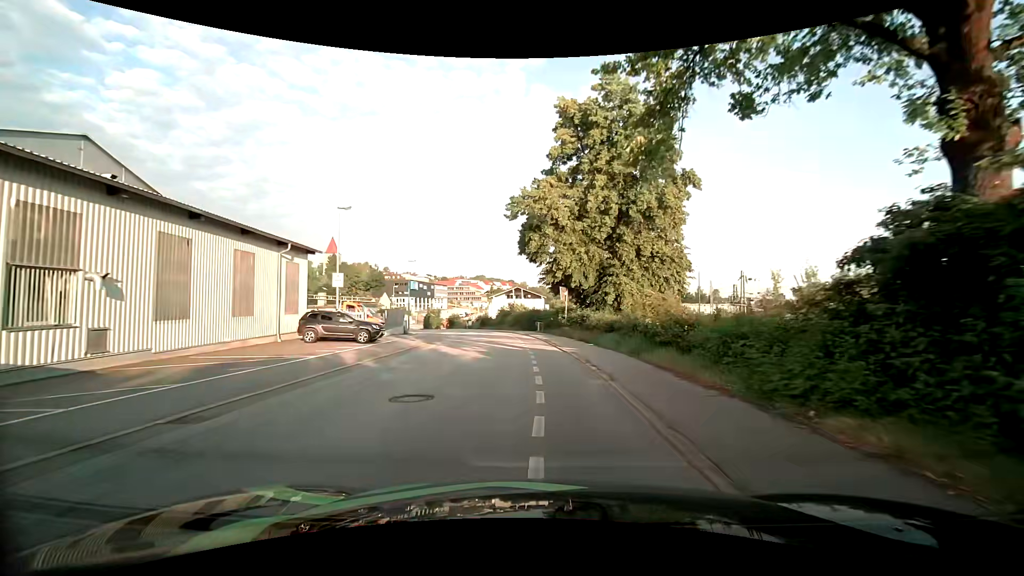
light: Day
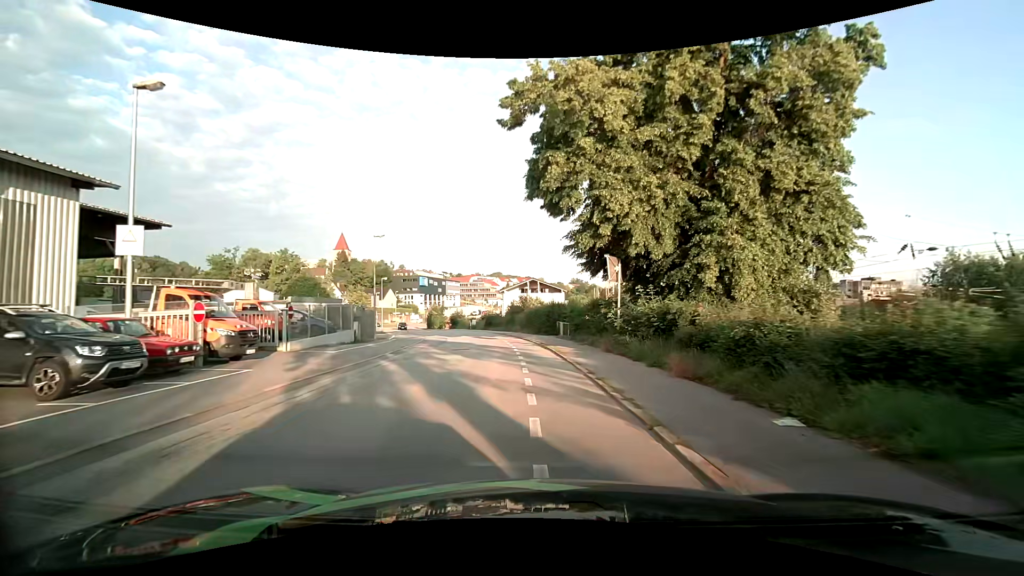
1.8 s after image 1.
(-0.3, +16.6) m; -2°
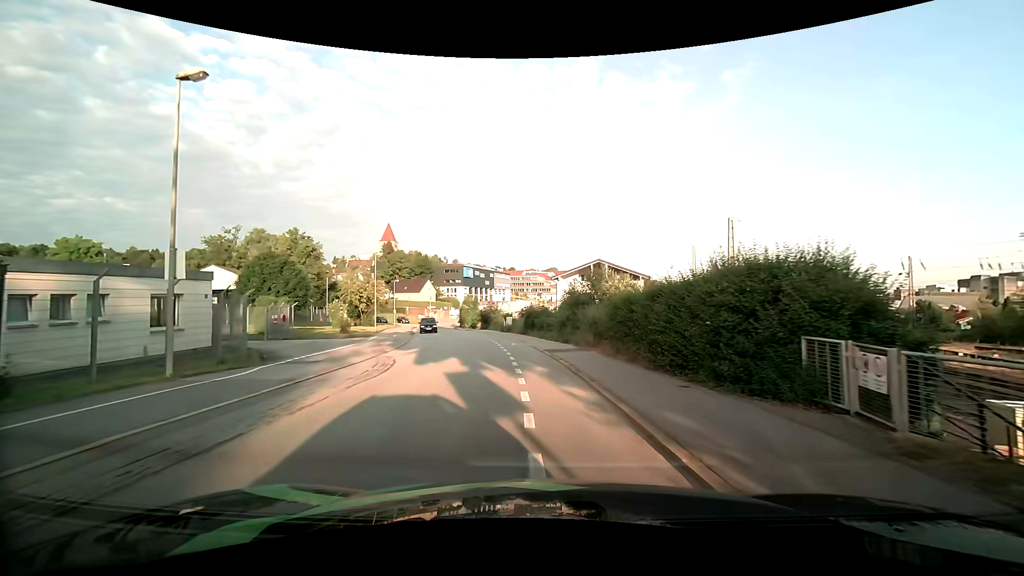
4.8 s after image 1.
(-1.4, +26.1) m; -6°
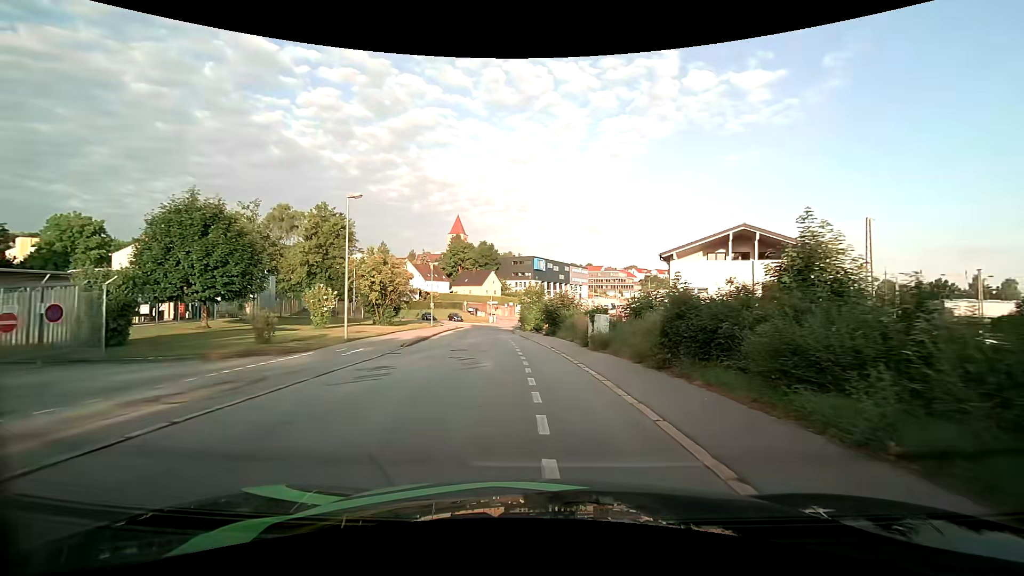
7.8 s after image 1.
(-1.8, +24.7) m; -8°
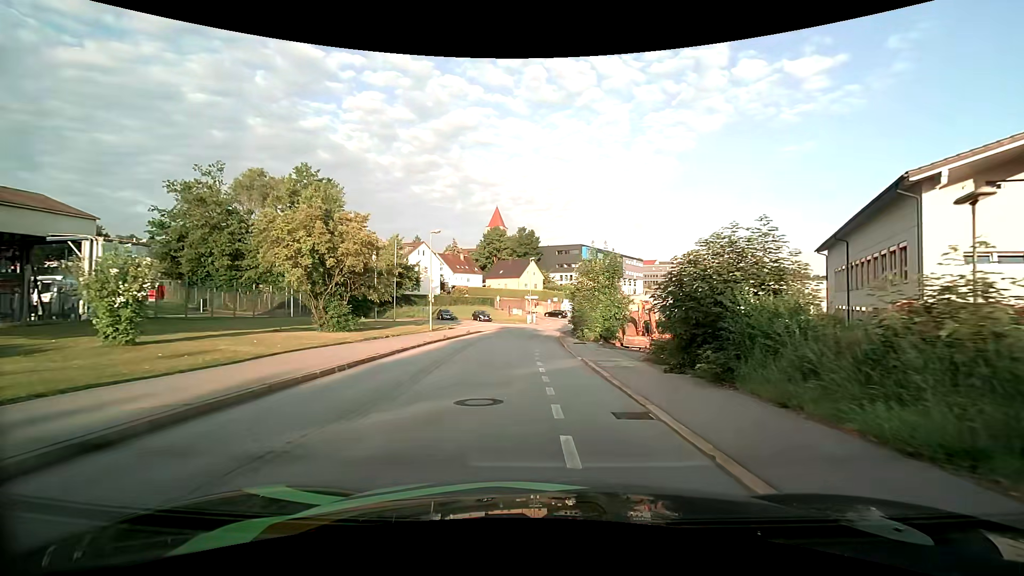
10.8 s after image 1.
(-1.4, +23.5) m; -5°
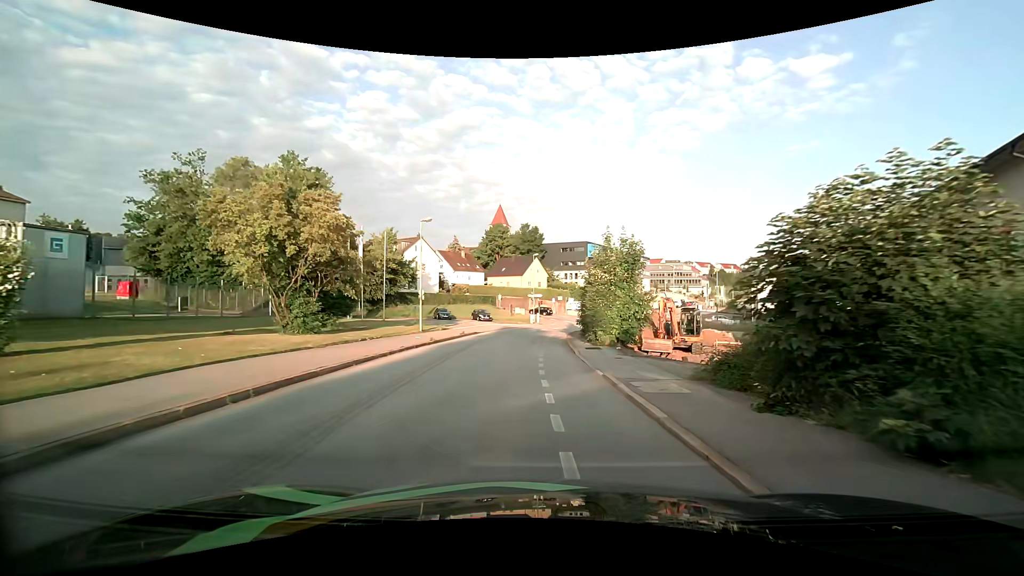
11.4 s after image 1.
(0.0, +4.6) m; 0°
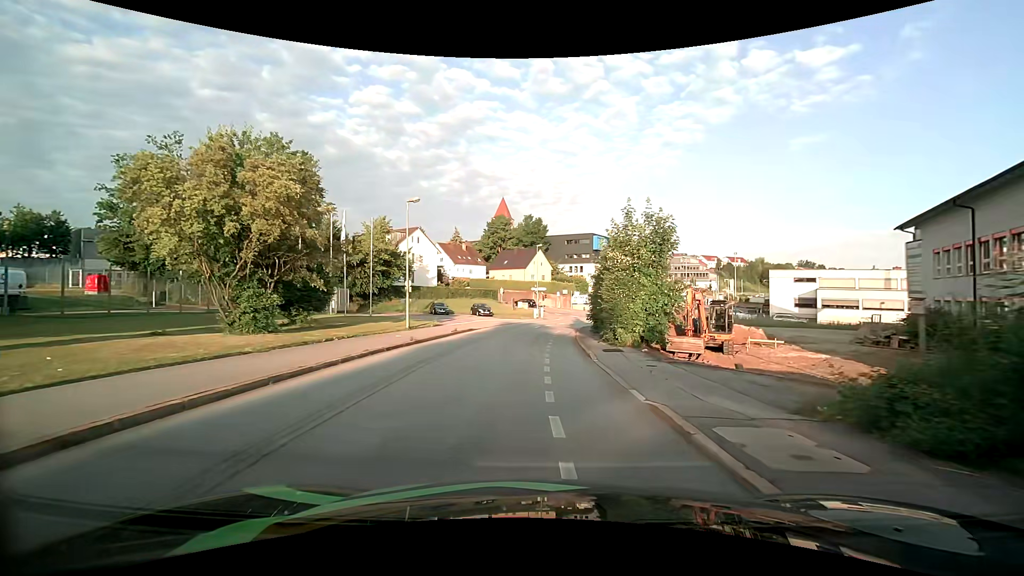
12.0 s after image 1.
(0.0, +4.5) m; 0°
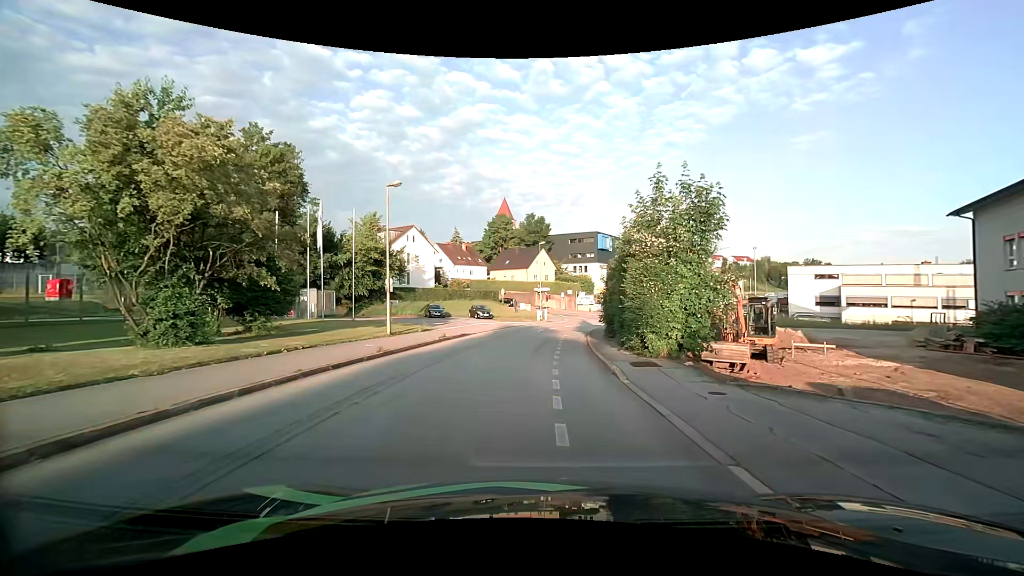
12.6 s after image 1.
(0.0, +4.5) m; -1°
